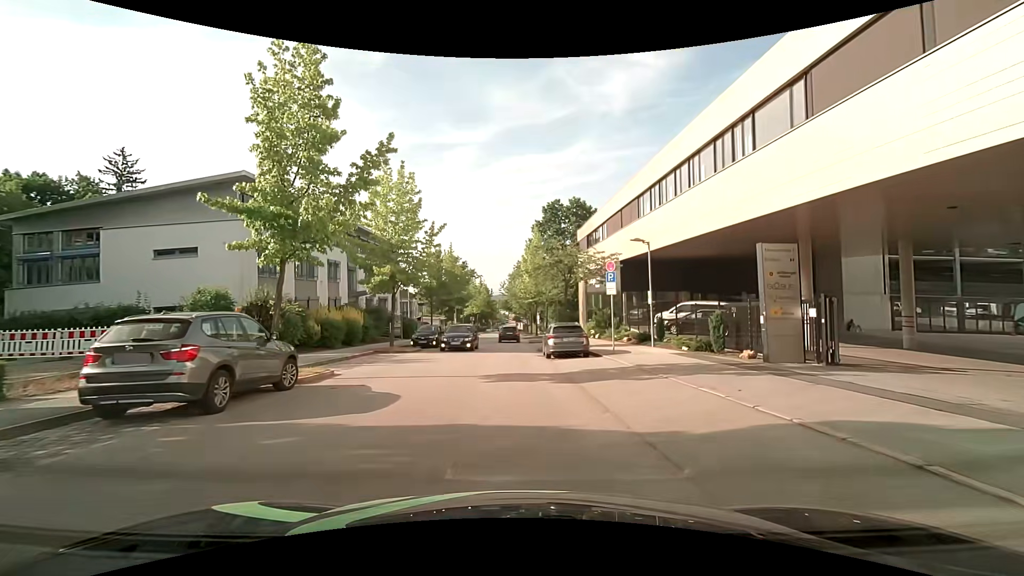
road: residential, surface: asphalt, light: Day
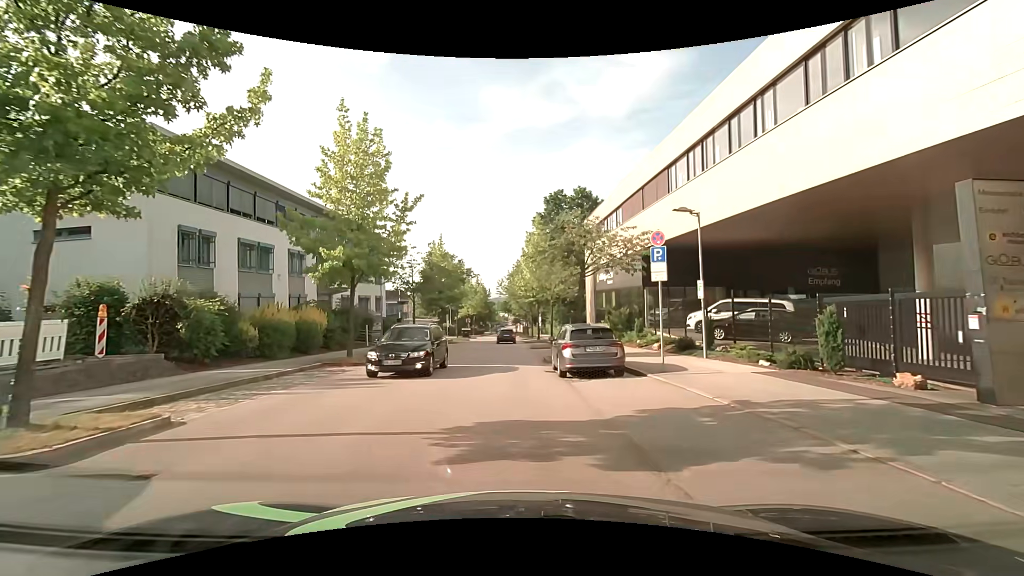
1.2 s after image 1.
(0.0, +6.6) m; -1°
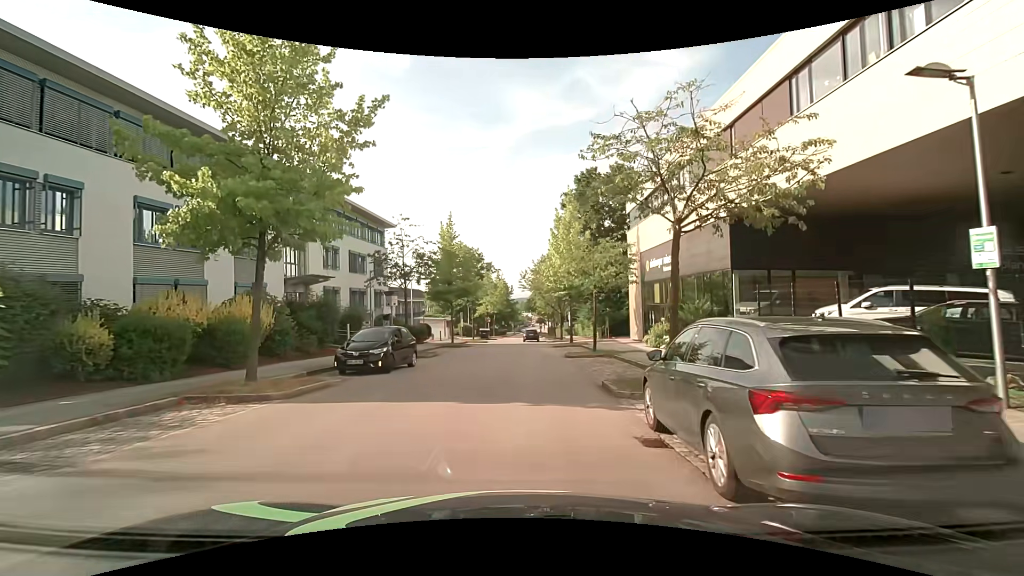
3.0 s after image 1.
(-0.1, +9.5) m; -1°
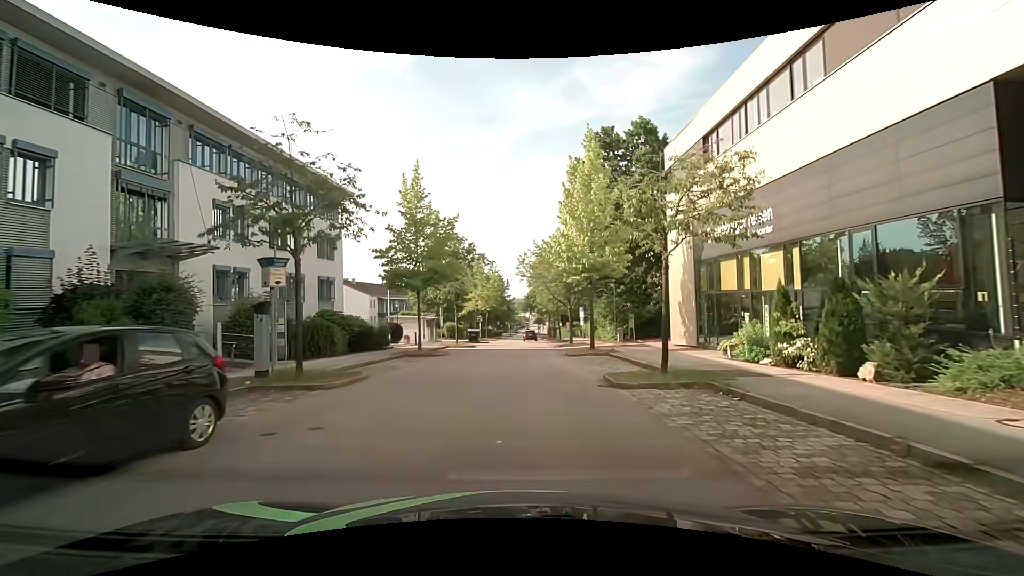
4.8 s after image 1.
(-0.2, +12.6) m; -1°
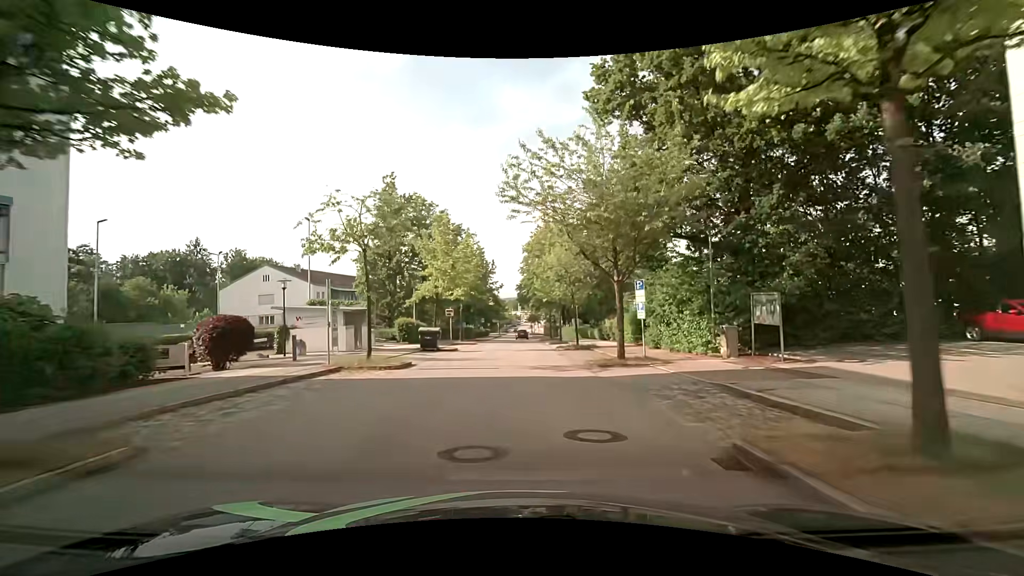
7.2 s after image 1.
(+0.3, +22.8) m; +1°
(0, +10) (0, +20) (0, +30) (0, +40) (0, +50) (+1, +60) (+1, +70) (+1, +80) (+1, +90) (+1, +100) m
